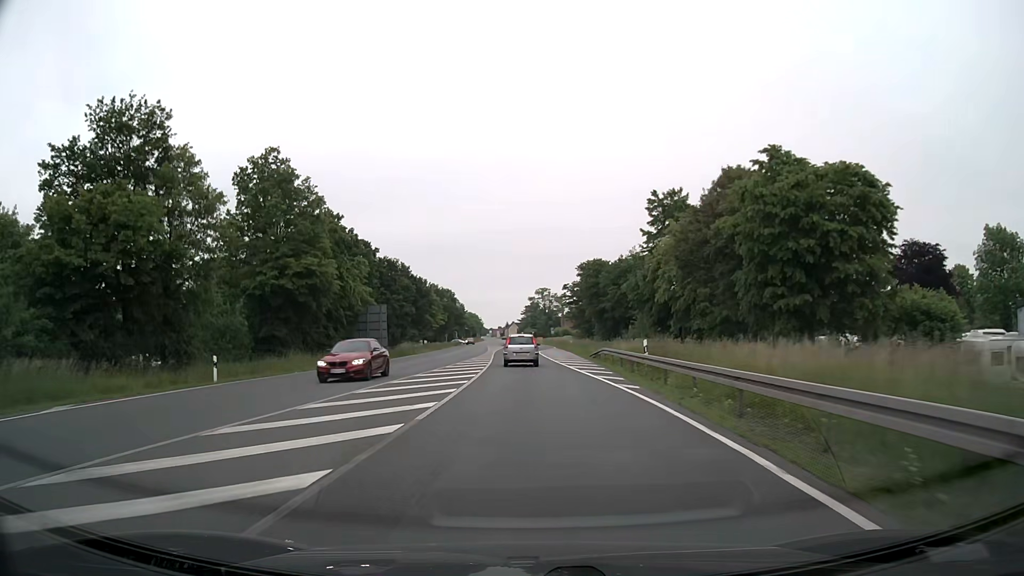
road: primary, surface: asphalt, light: Day
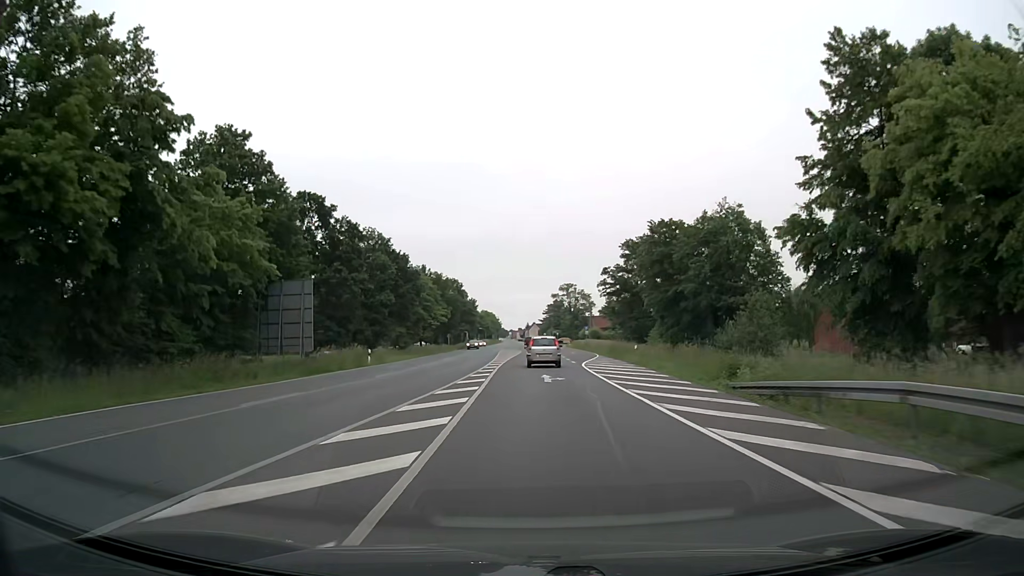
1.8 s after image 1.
(-0.8, +31.2) m; -2°
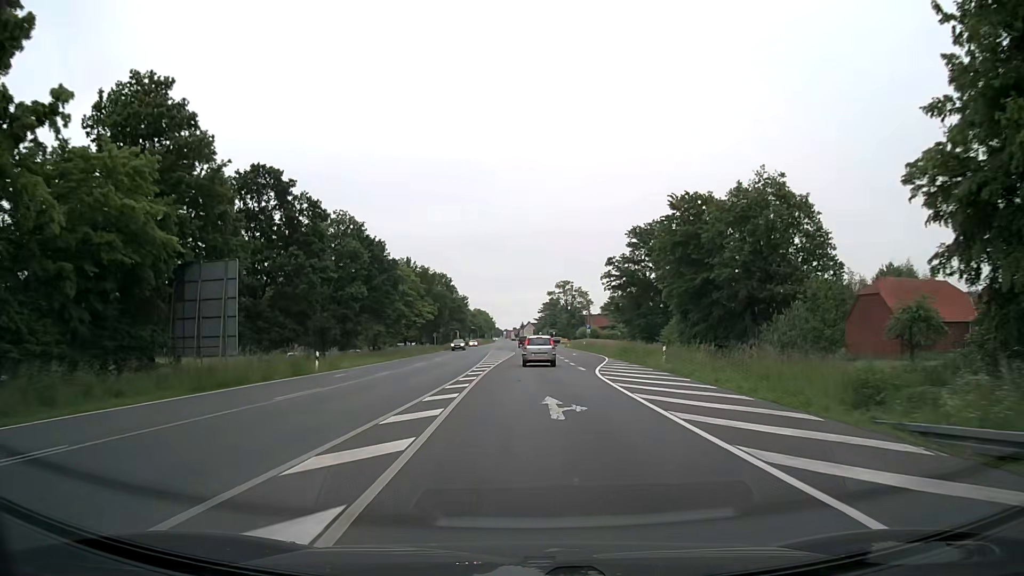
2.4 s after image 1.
(0.0, +10.4) m; 0°
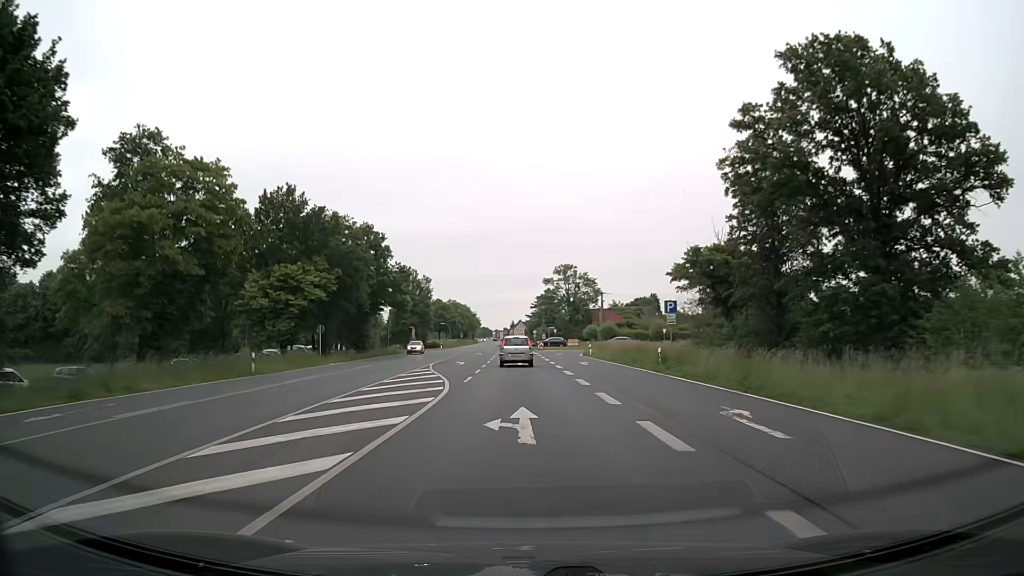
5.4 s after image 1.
(+0.6, +52.5) m; +1°
